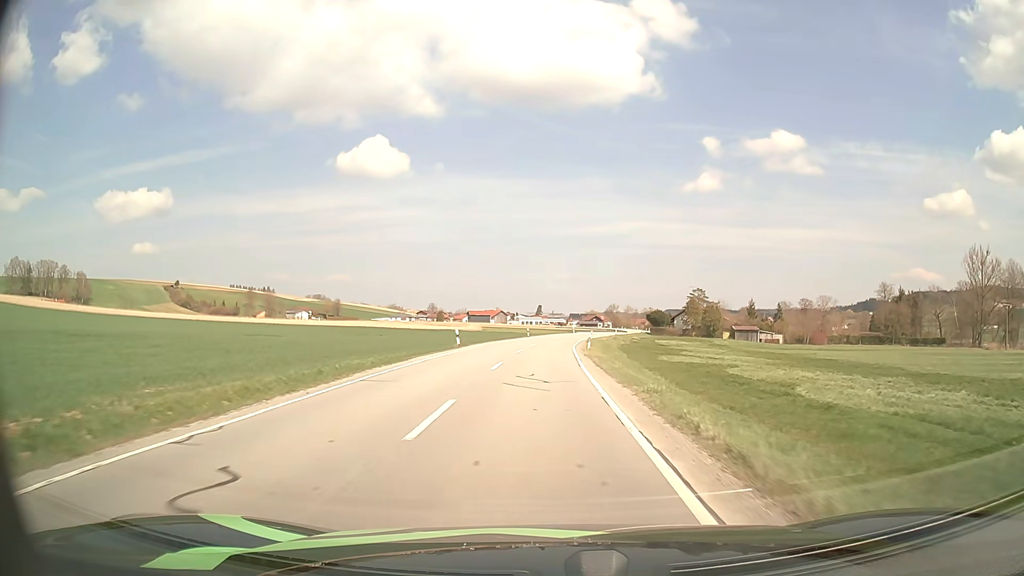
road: secondary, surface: asphalt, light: Day
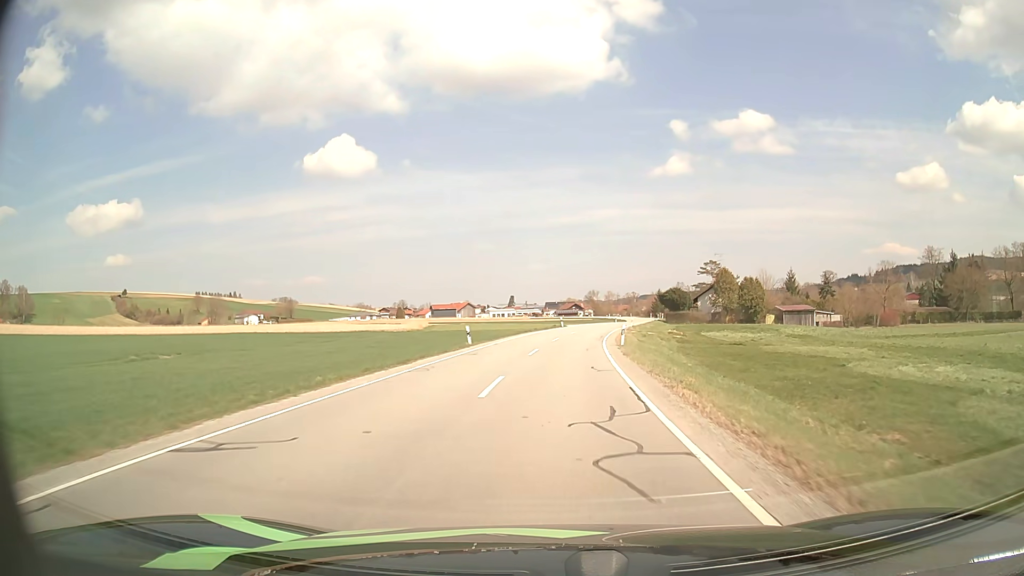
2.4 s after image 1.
(+0.1, +44.2) m; +2°
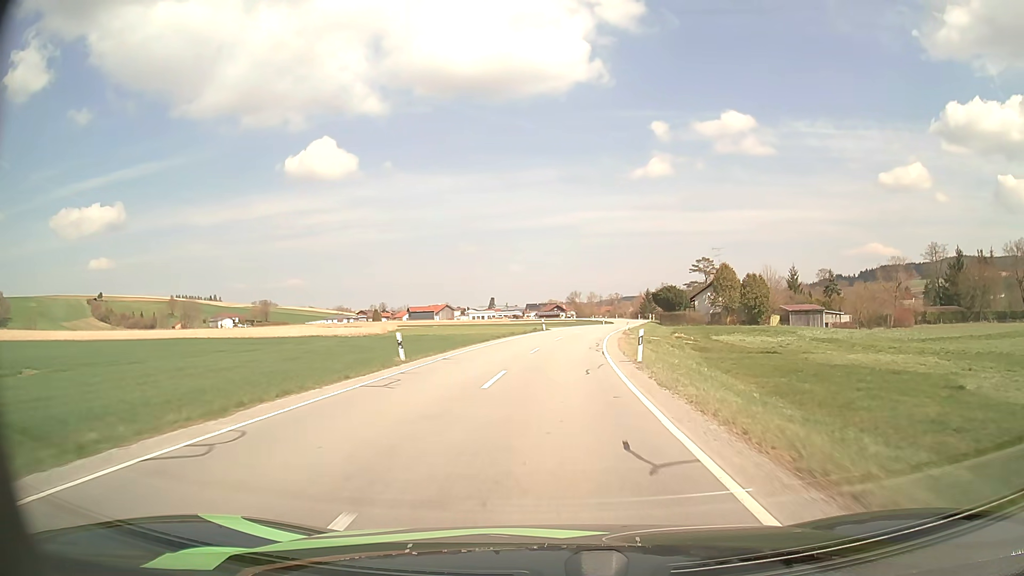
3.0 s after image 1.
(+0.2, +11.0) m; +2°
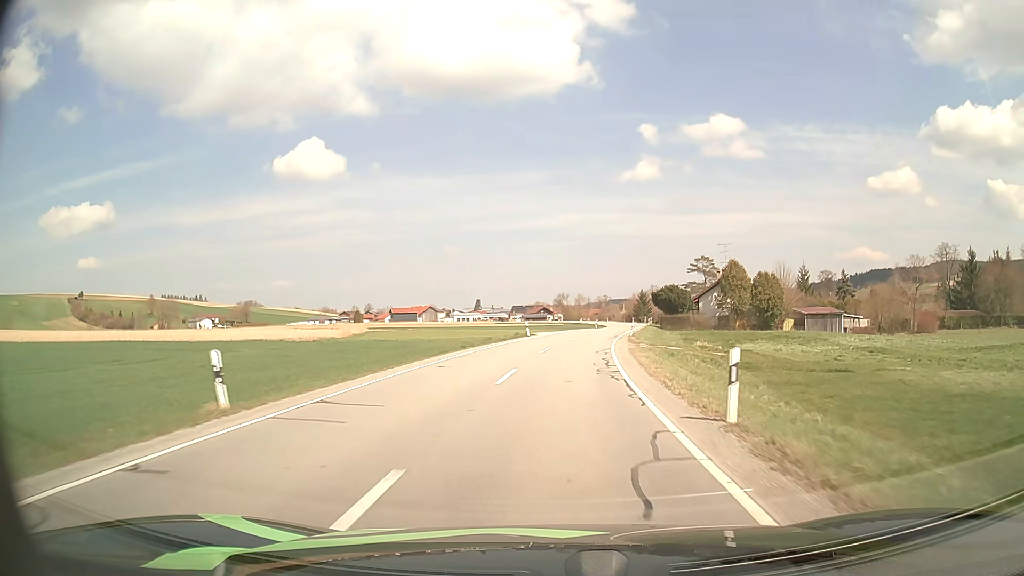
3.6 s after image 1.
(+0.1, +10.9) m; +1°
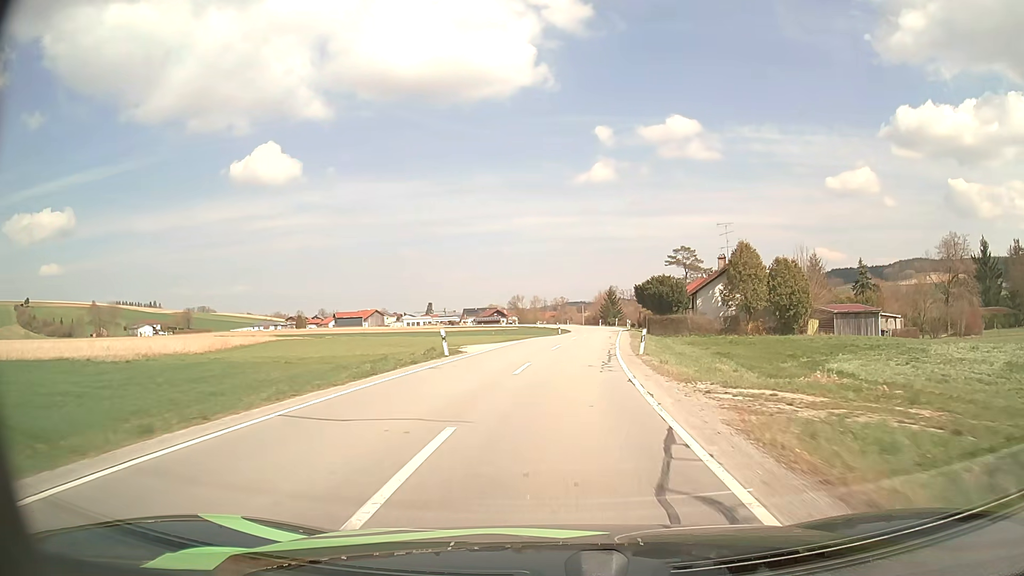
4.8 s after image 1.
(+0.7, +21.5) m; +4°
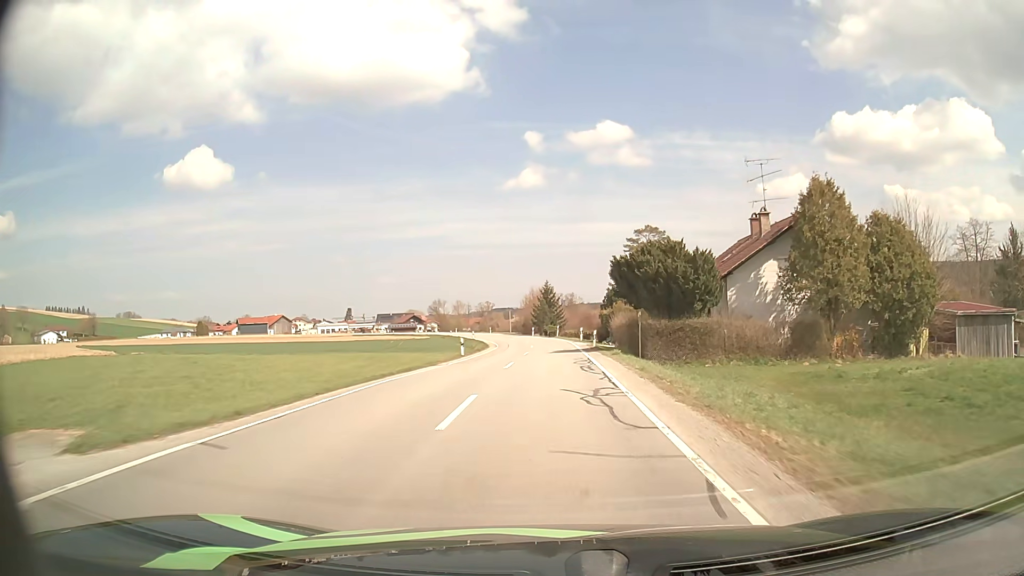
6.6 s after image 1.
(+1.6, +31.8) m; +6°
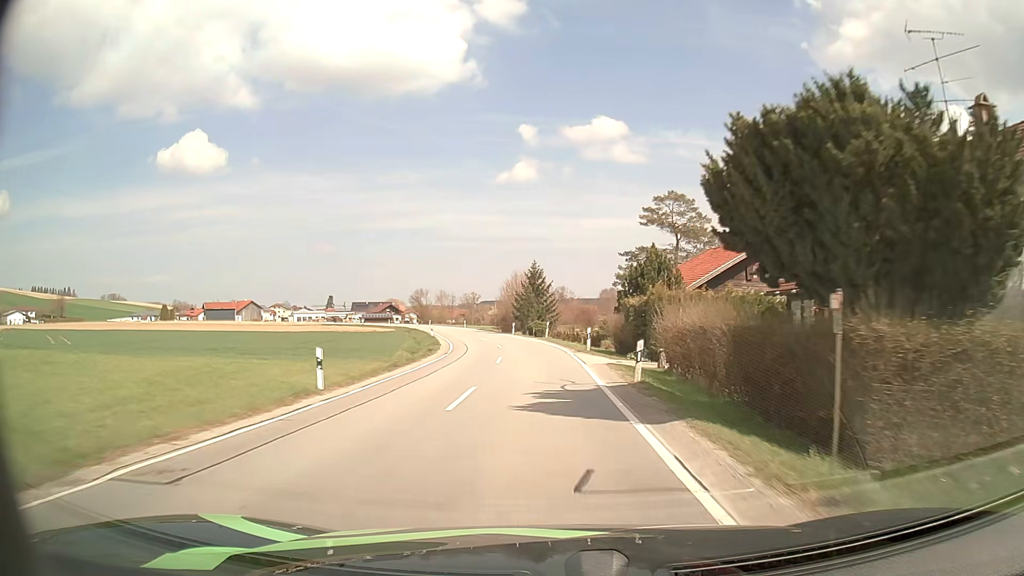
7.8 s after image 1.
(+0.3, +21.1) m; +1°
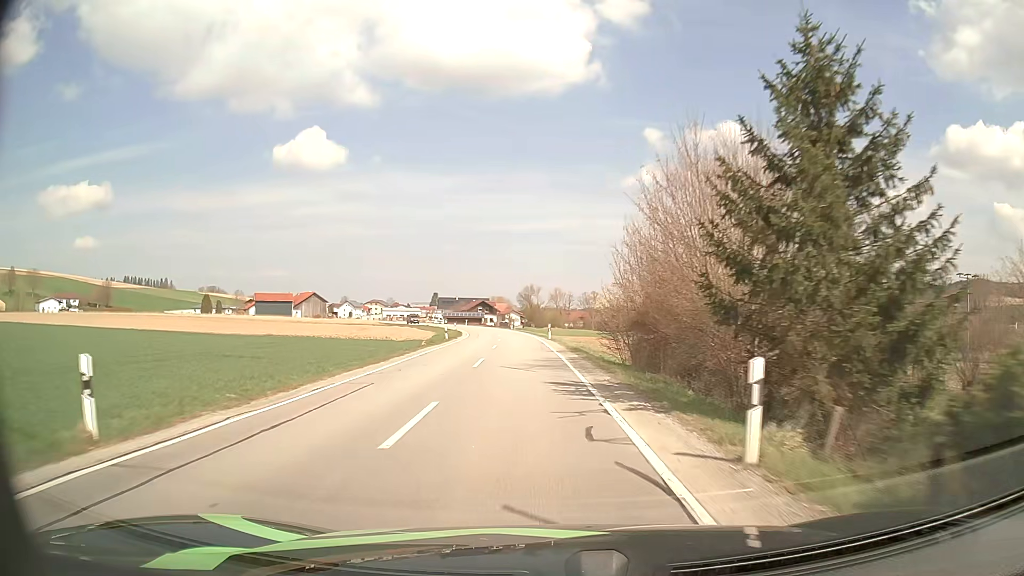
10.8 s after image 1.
(-3.1, +52.3) m; -10°
(0, +10) (-1, +20) (-1, +30) (-2, +40) (-2, +50) (-3, +60) (-5, +70) (-6, +80) (-8, +90) (-10, +99) m
